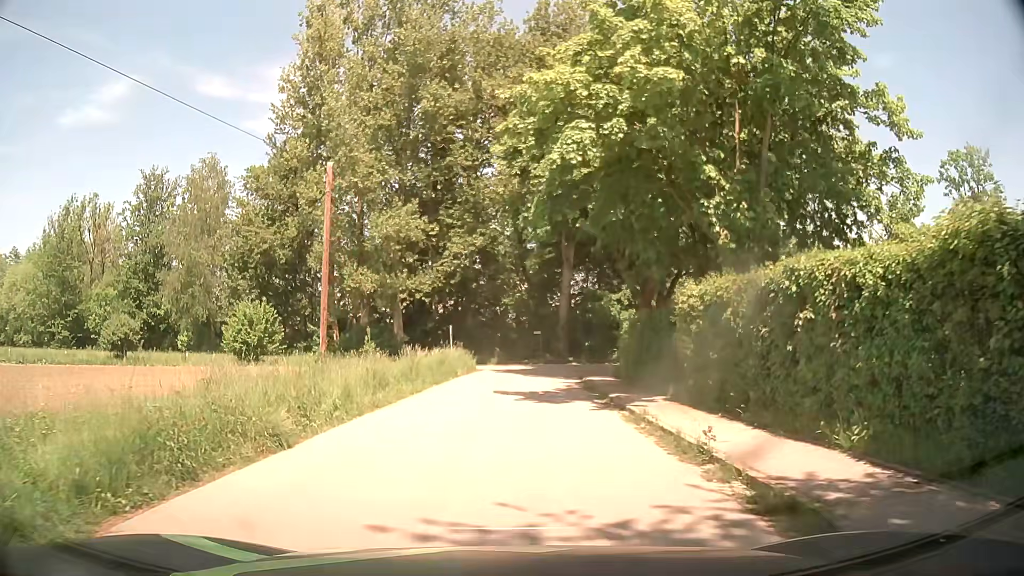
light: Day
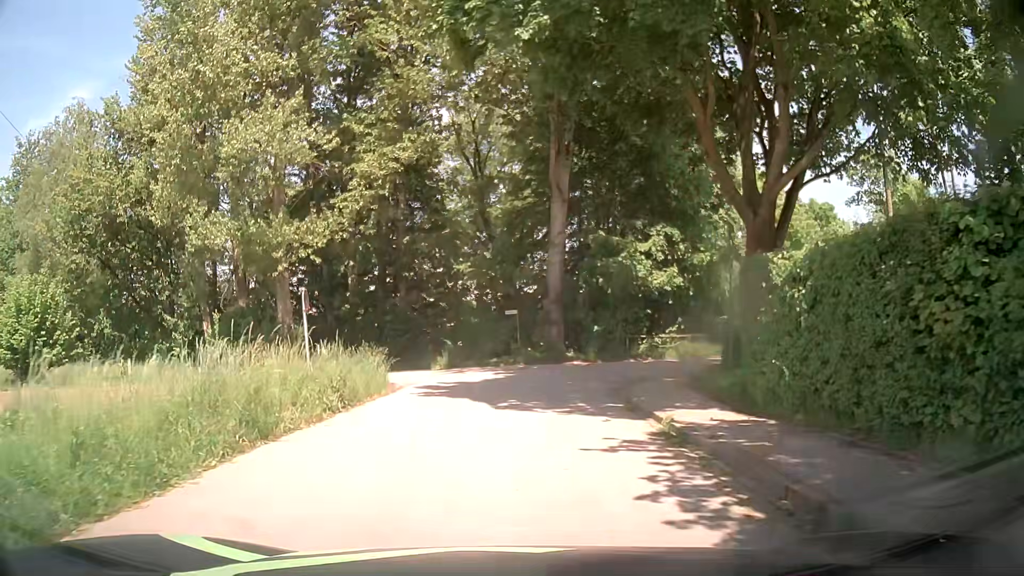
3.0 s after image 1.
(+0.1, +19.7) m; +2°
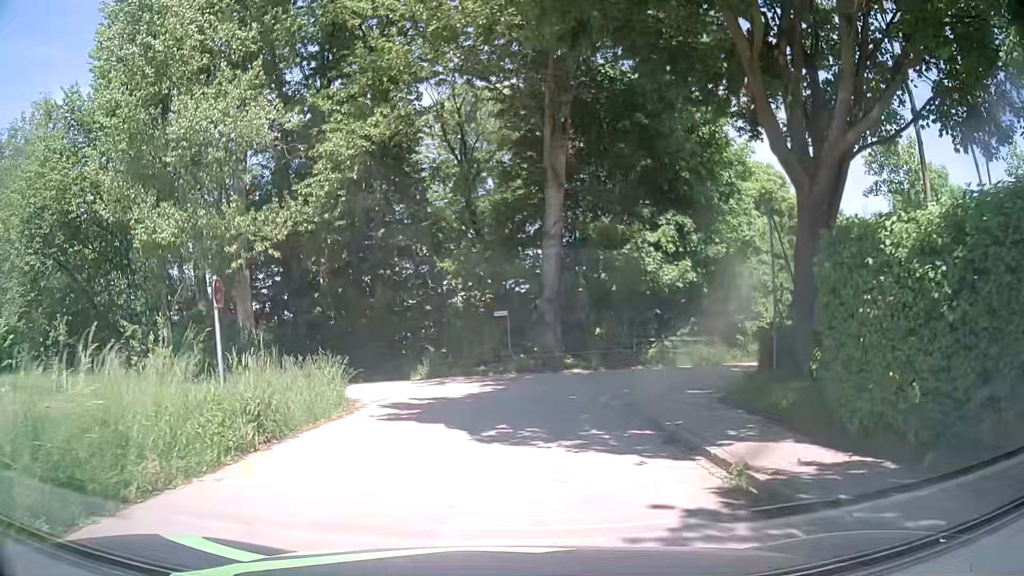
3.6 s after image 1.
(0.0, +3.6) m; +2°
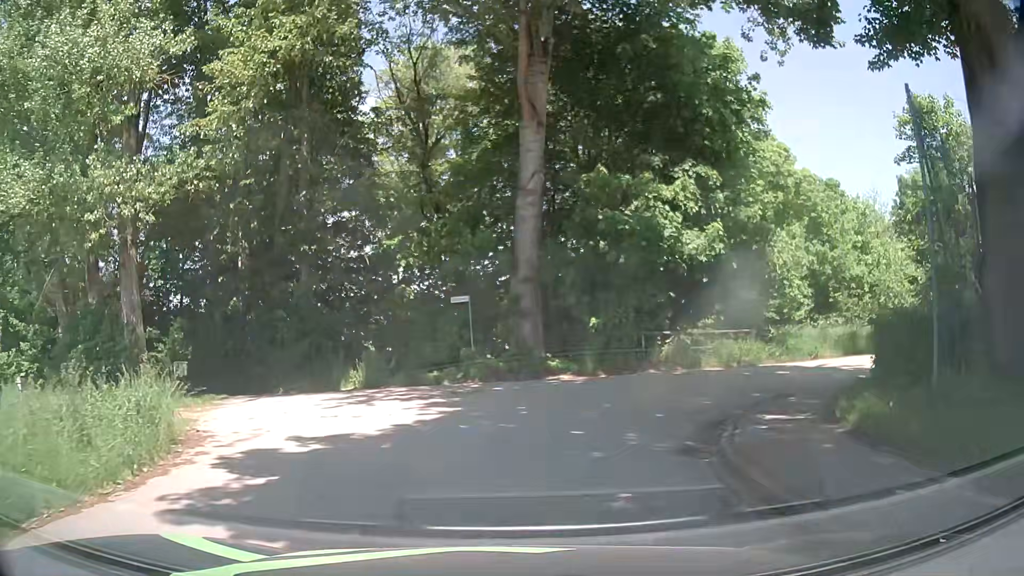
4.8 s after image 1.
(0.0, +6.8) m; +1°
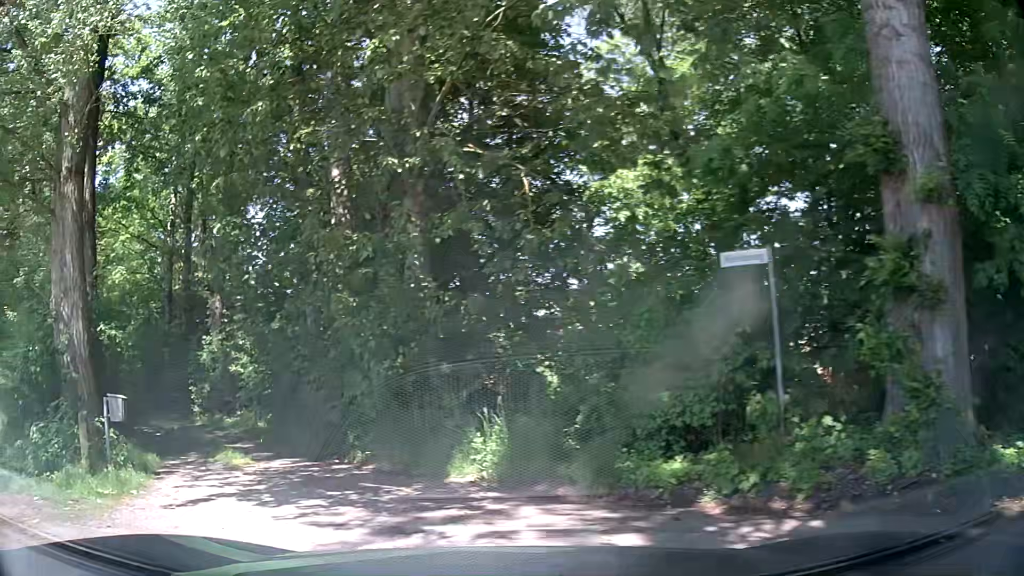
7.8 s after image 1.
(-0.3, +11.9) m; -24°
